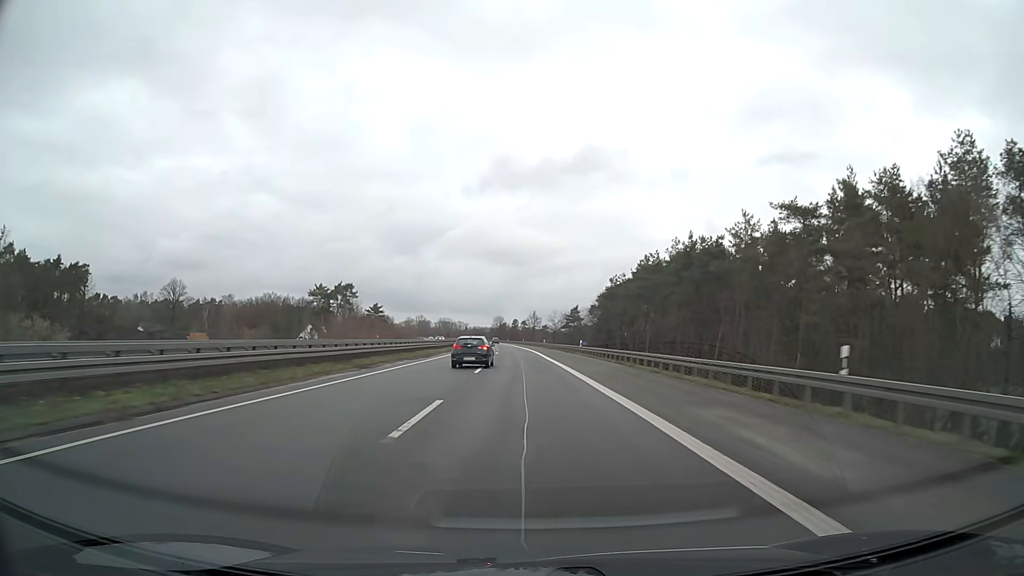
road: motorway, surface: asphalt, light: Day
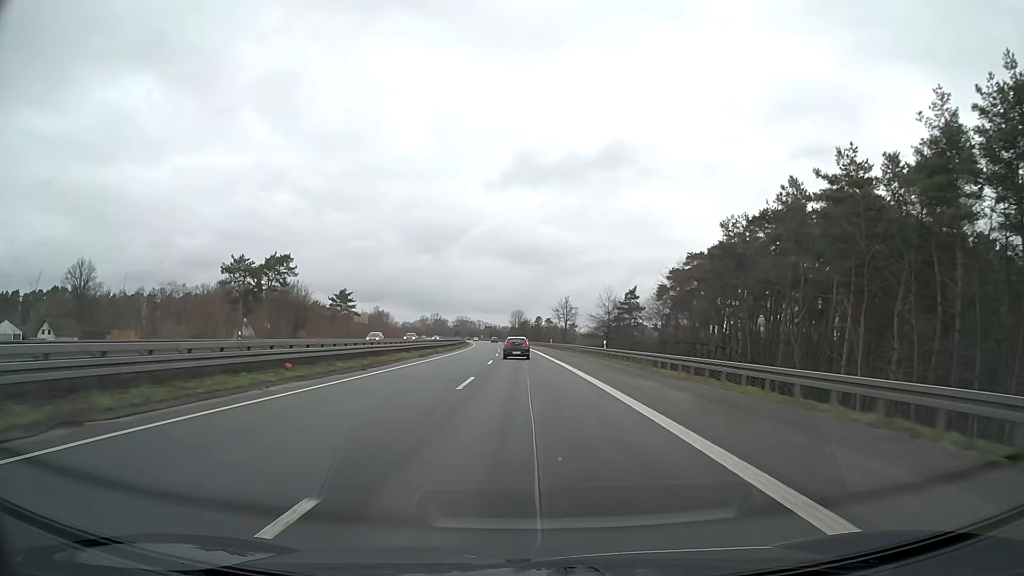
(-1.1, +63.4) m; -2°
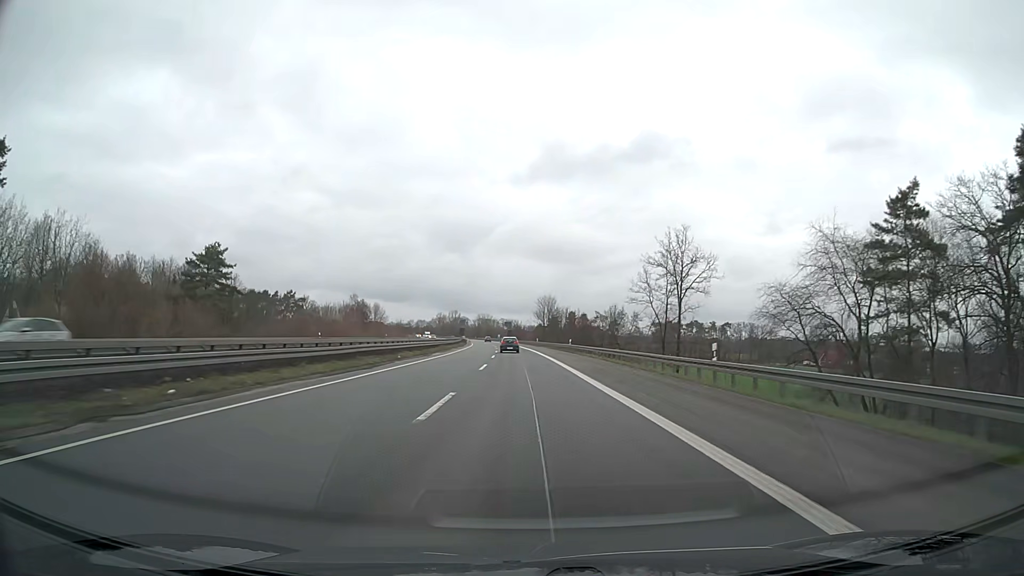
(-1.6, +79.2) m; -2°
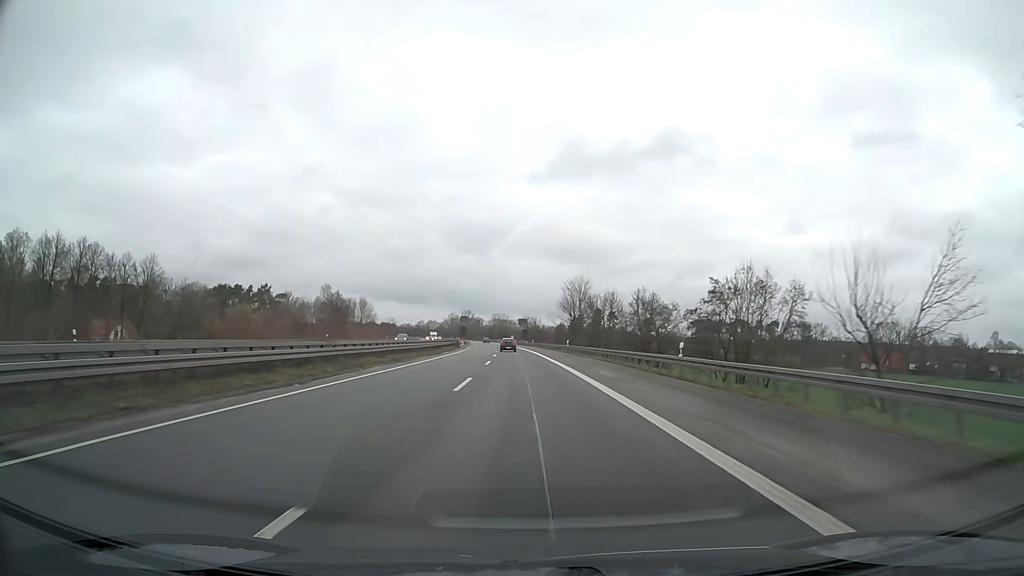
(-0.5, +47.6) m; -1°
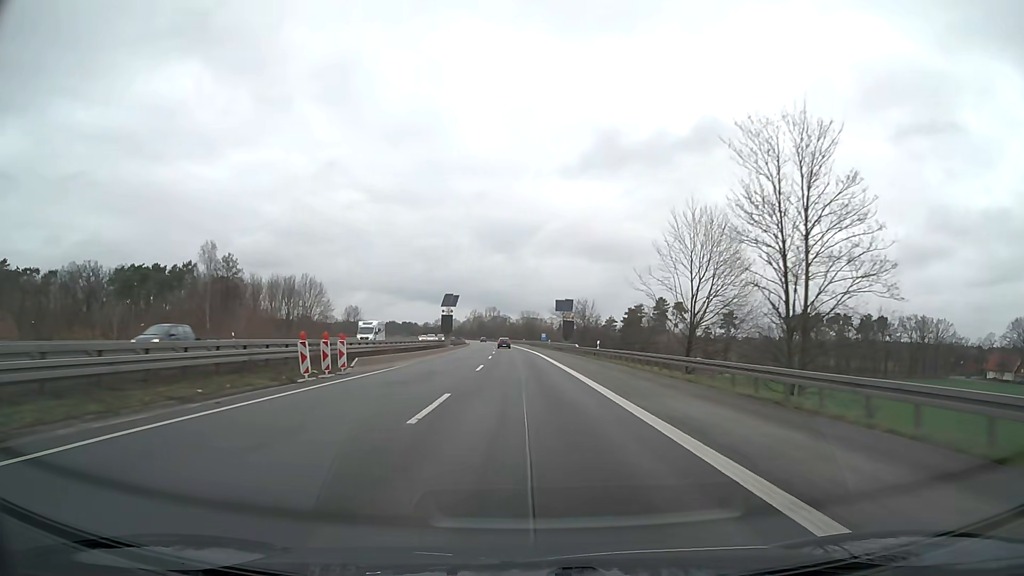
(-1.8, +79.2) m; -3°
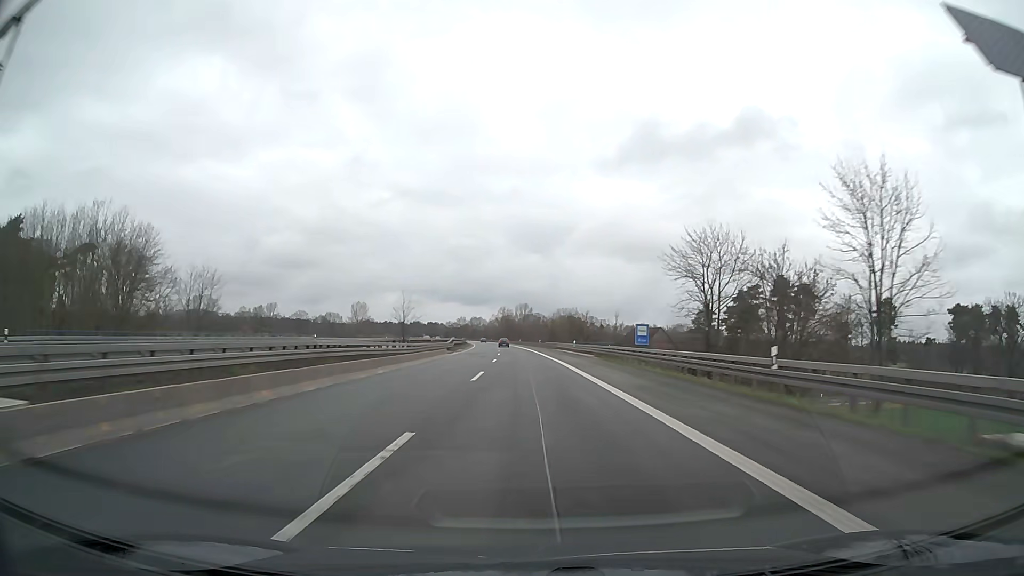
(-1.9, +79.1) m; -3°
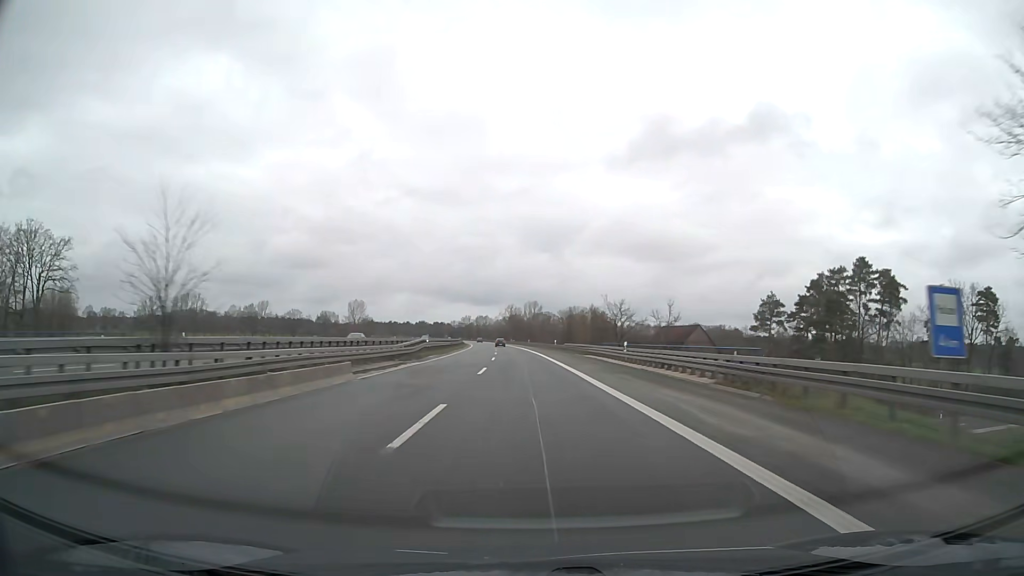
(-0.2, +31.7) m; -1°
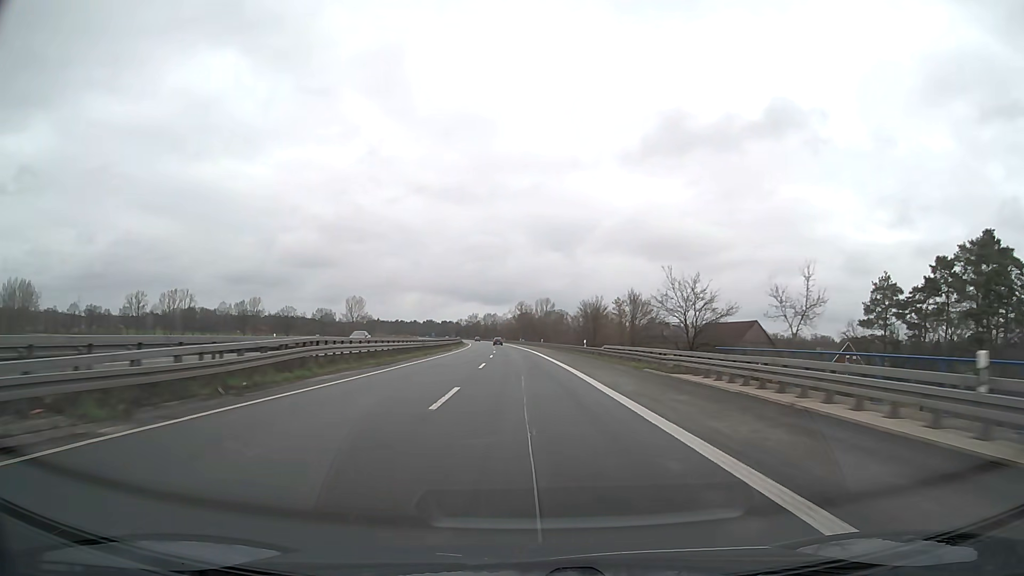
(-0.2, +31.7) m; -1°
(0, +10) (0, +20) (0, +30) (0, +40) (-1, +50) (-1, +60) (-2, +70) (-2, +80) (-2, +90) (-3, +100) m
